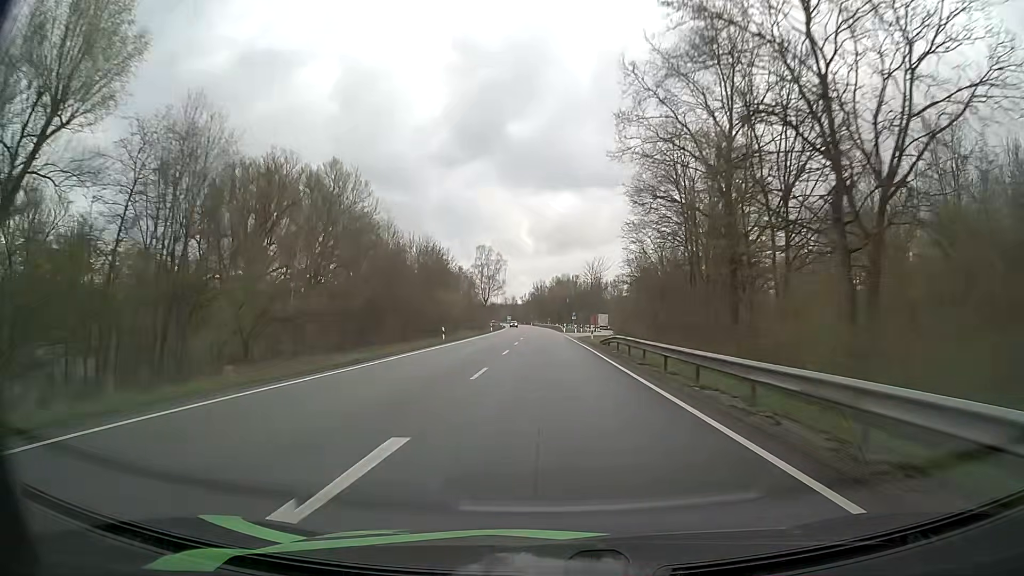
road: primary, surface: asphalt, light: Day
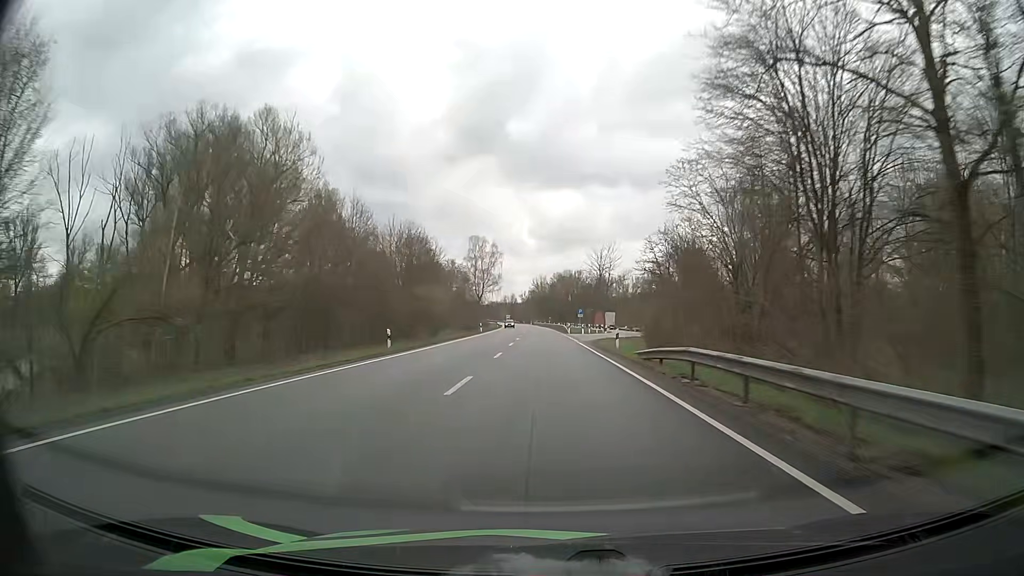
(0.0, +15.8) m; 0°
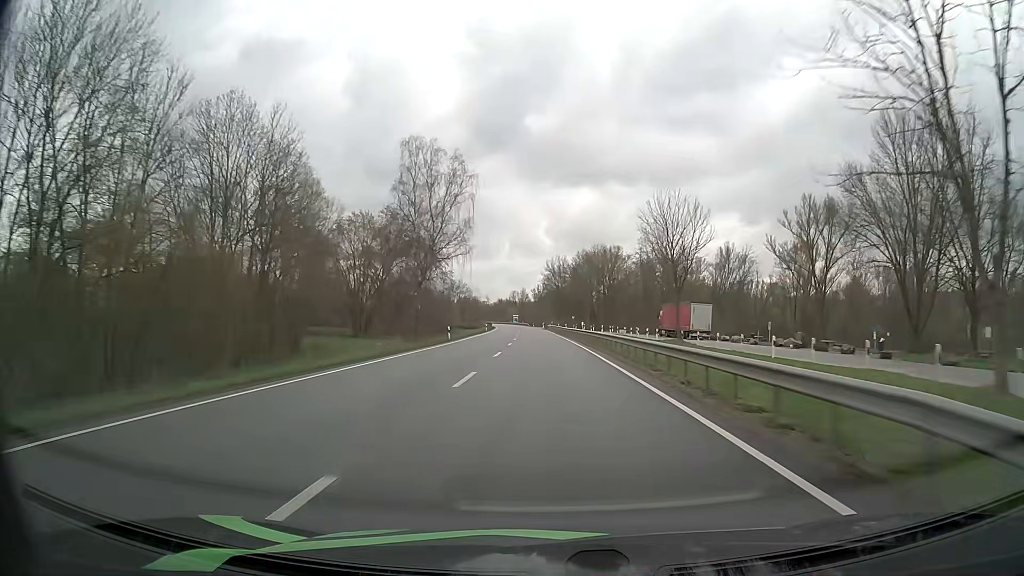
(-0.7, +78.9) m; -1°
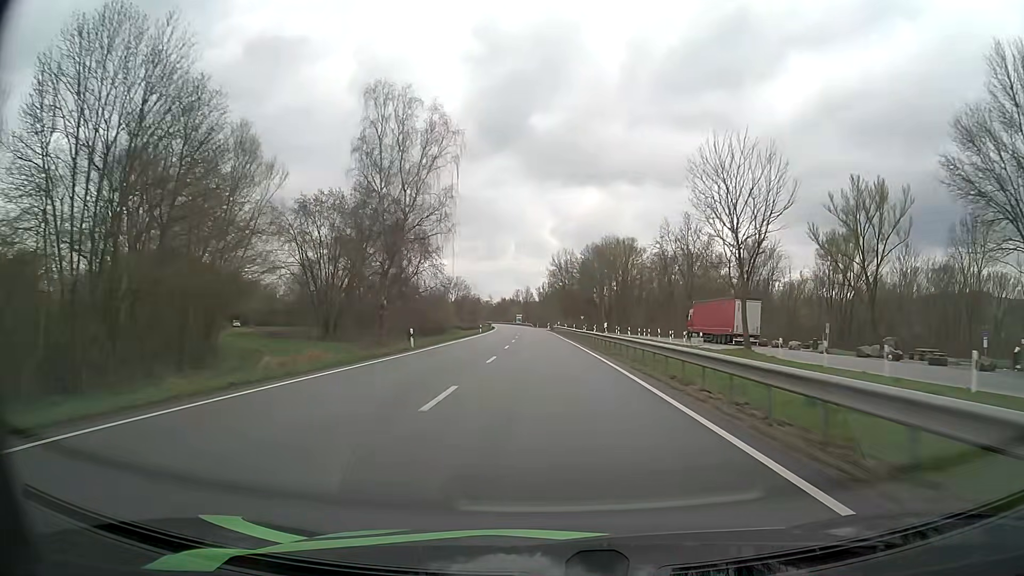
(-0.1, +15.8) m; -1°
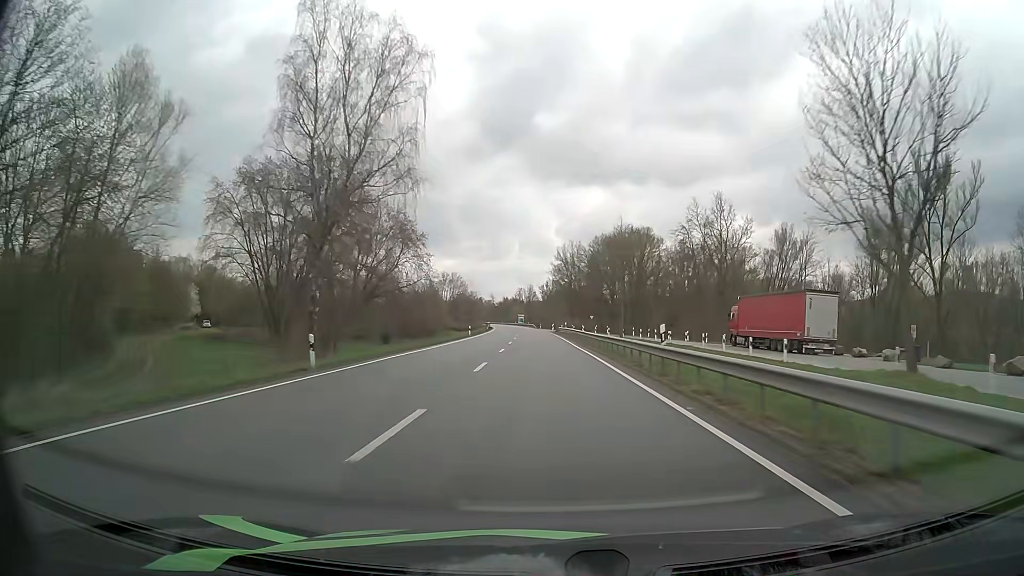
(-0.1, +15.8) m; 0°
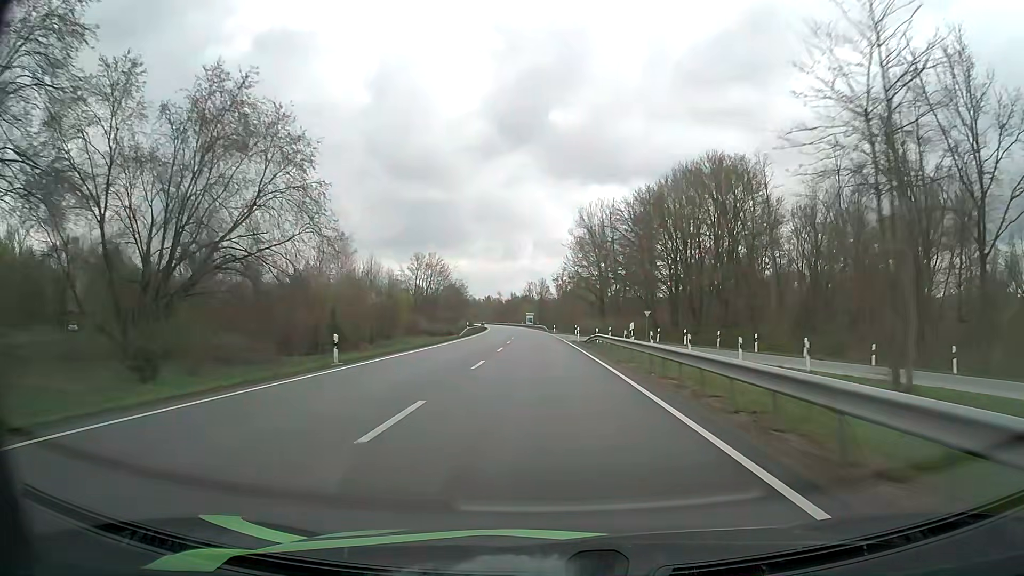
(-0.3, +47.4) m; -1°
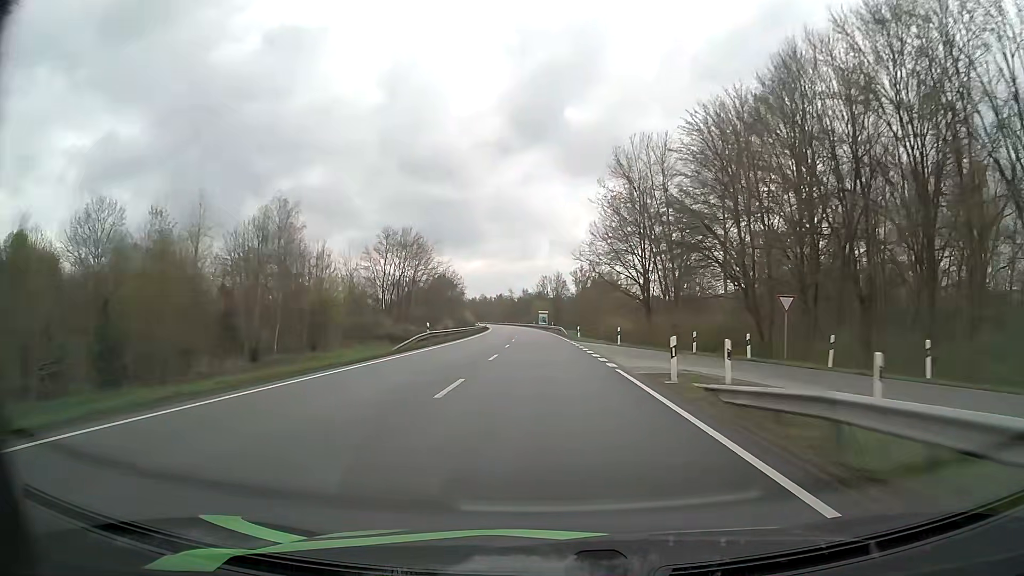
(-0.3, +31.6) m; -1°
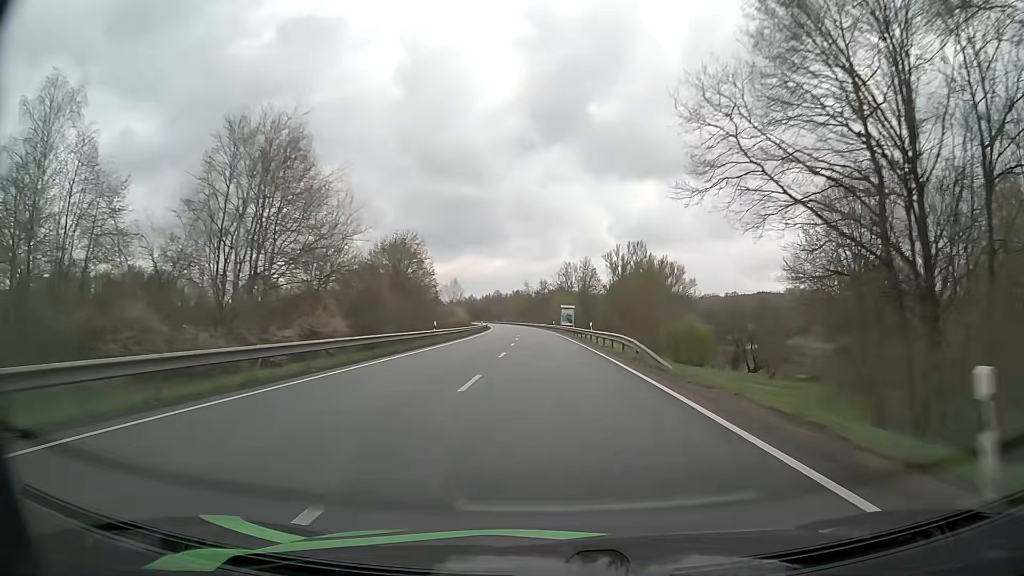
(-0.8, +47.4) m; -2°
(0, +10) (0, +20) (0, +30) (0, +40) (-1, +50) (-1, +60) (-1, +70) (-2, +80) (-2, +90) (-3, +100) m
